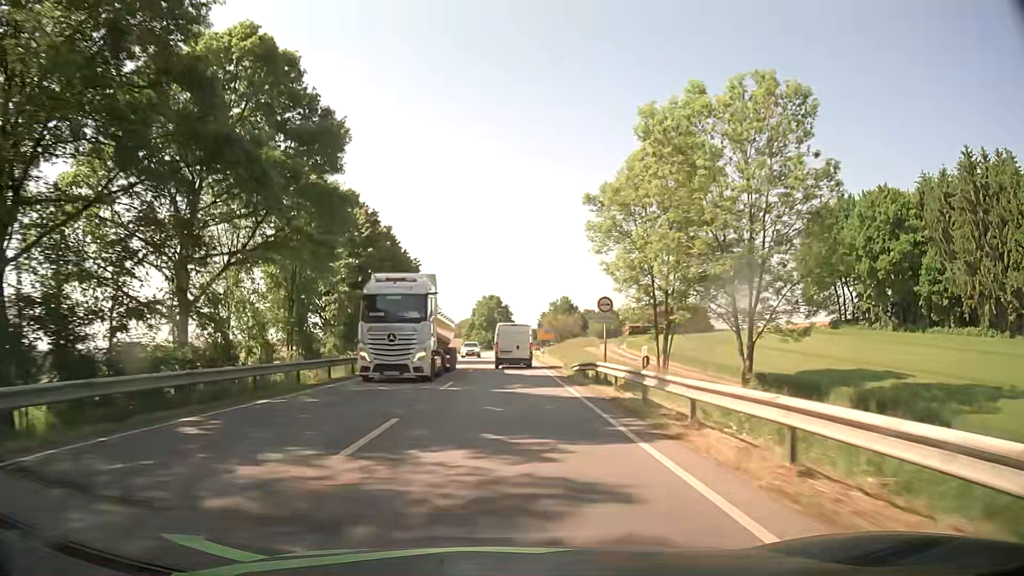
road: secondary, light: Day
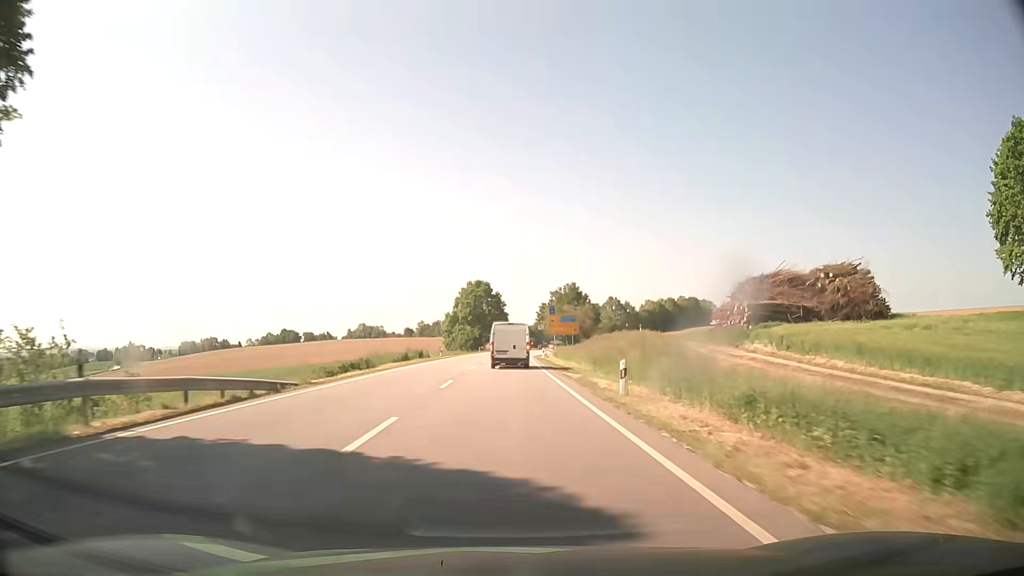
(+0.4, +48.0) m; +1°
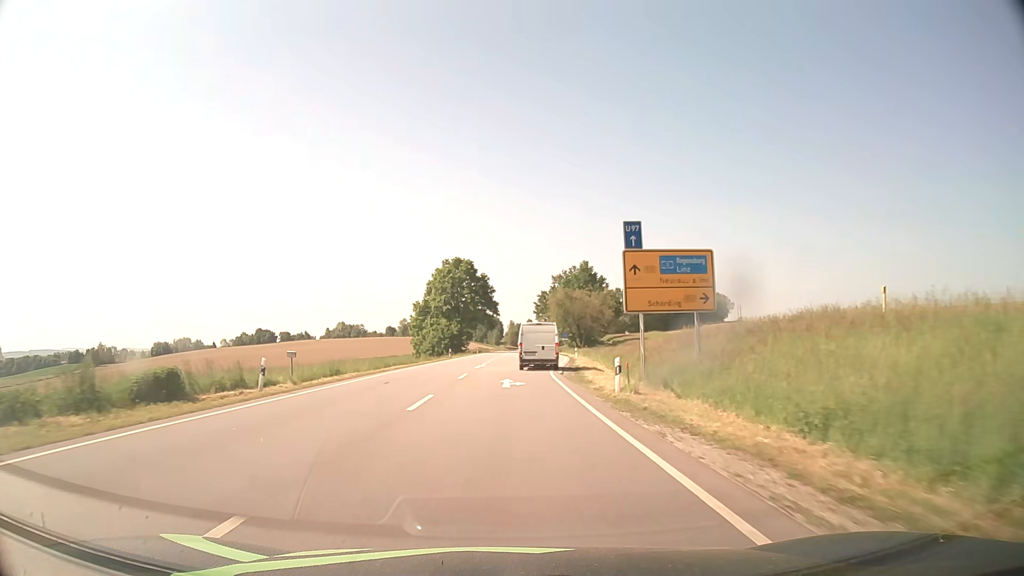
(+0.5, +47.3) m; +1°
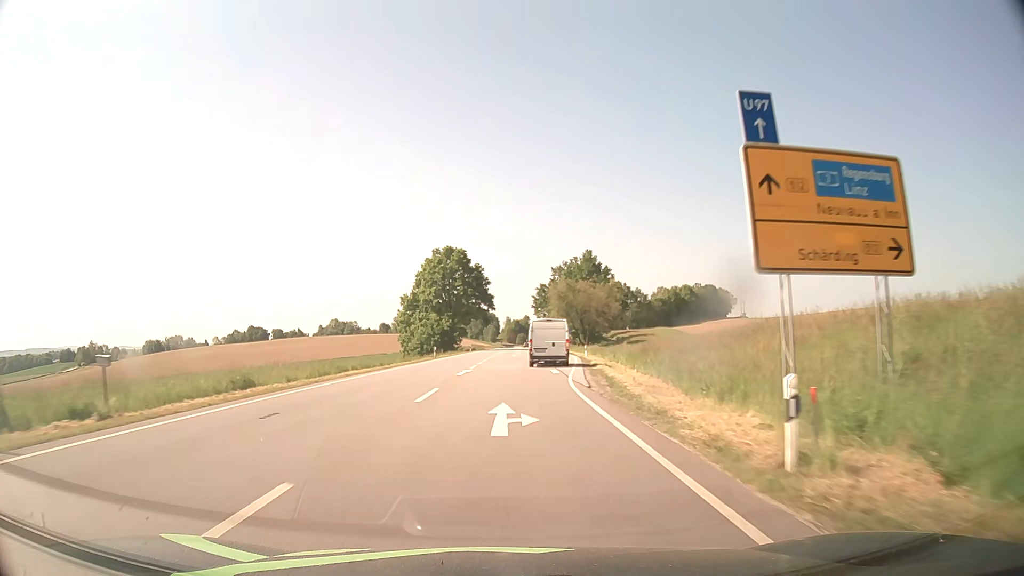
(0.0, +11.7) m; 0°
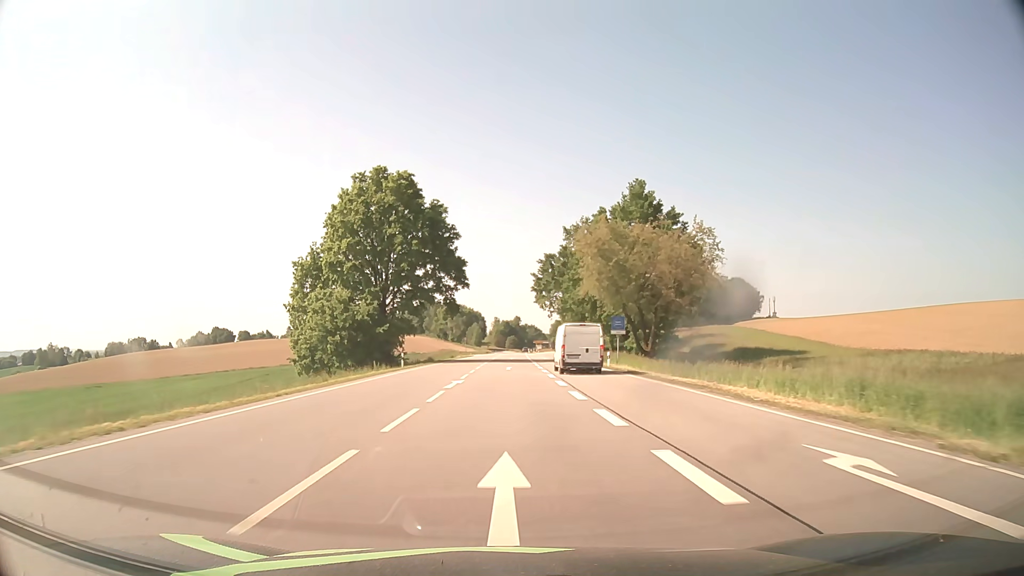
(+0.6, +58.9) m; +1°
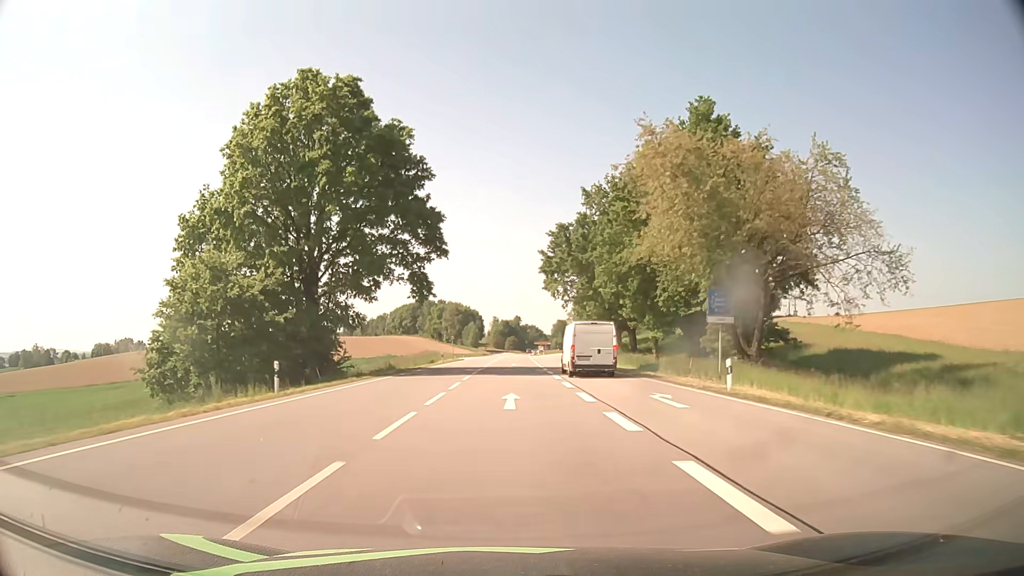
(0.0, +25.1) m; 0°
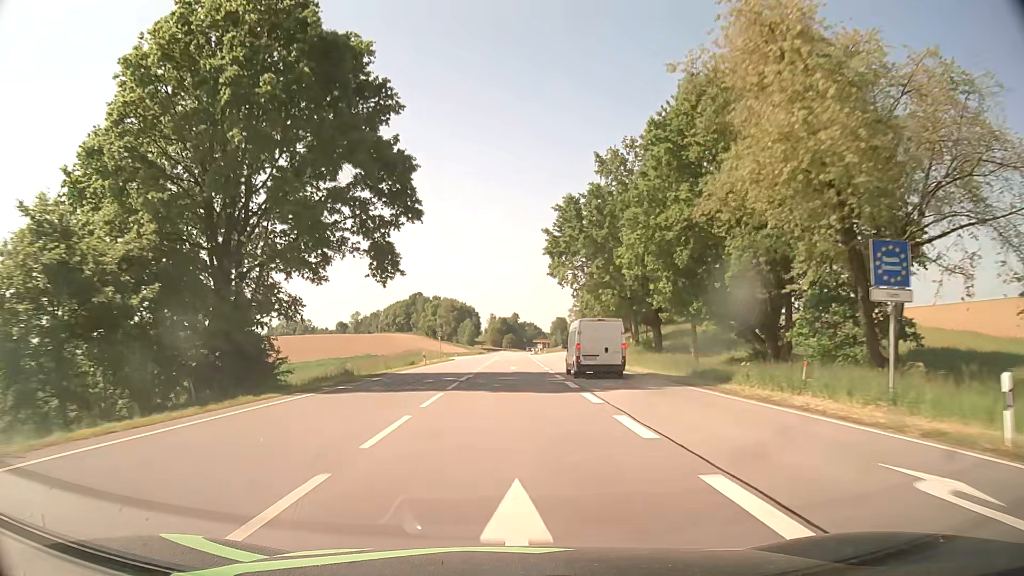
(0.0, +13.0) m; 0°
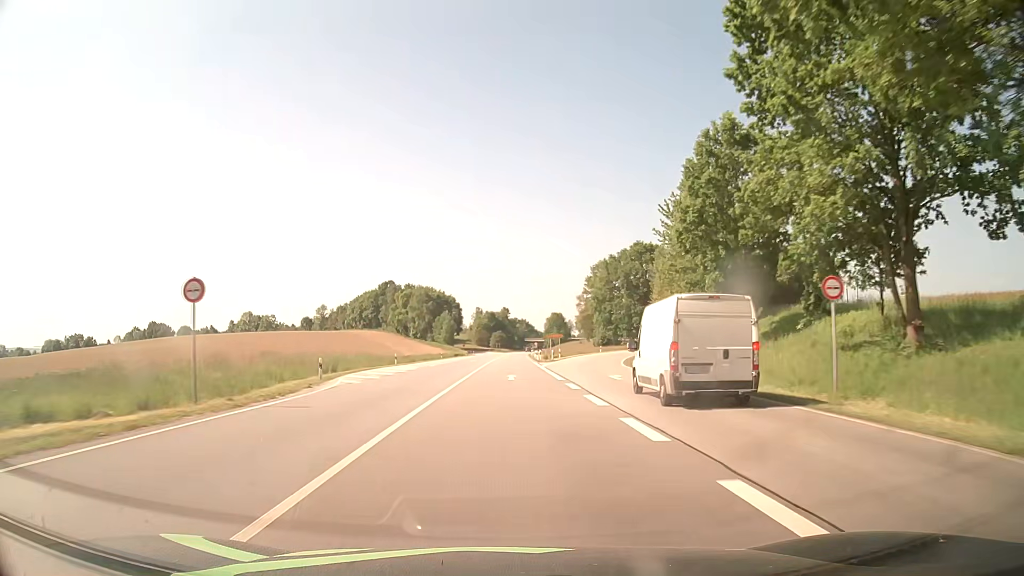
(+0.4, +54.6) m; 0°
(0, +10) (0, +20) (0, +30) (0, +40) (+1, +50) (+1, +60) (+1, +70) (+1, +80) (+2, +90) (+2, +100) m
